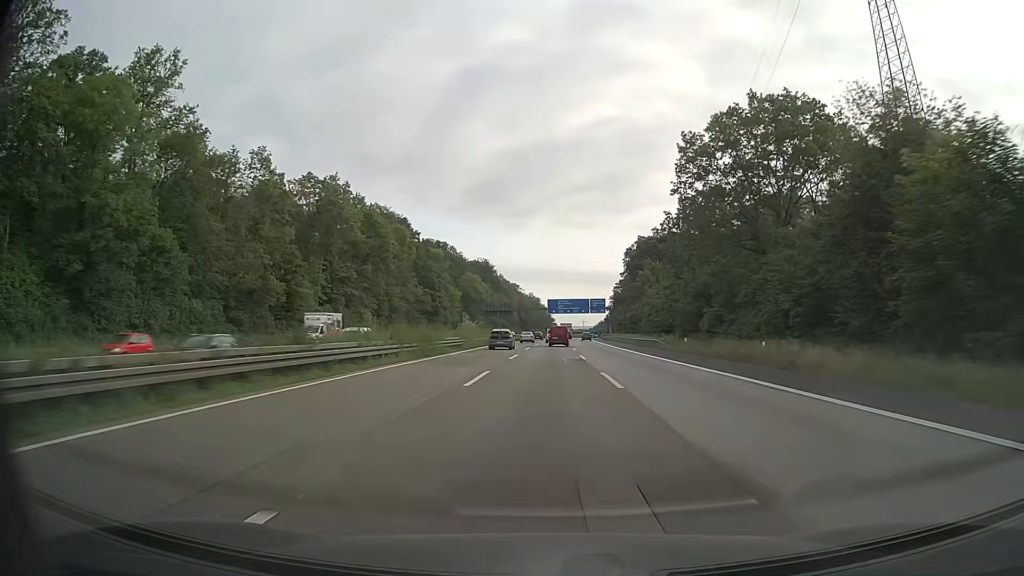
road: motorway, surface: asphalt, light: Day
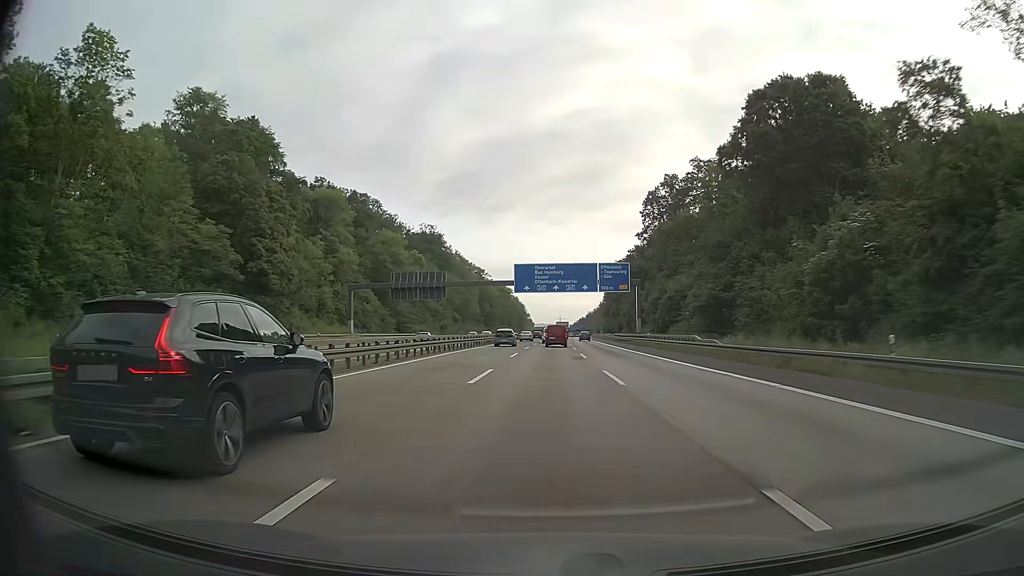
(+1.5, +87.4) m; +2°
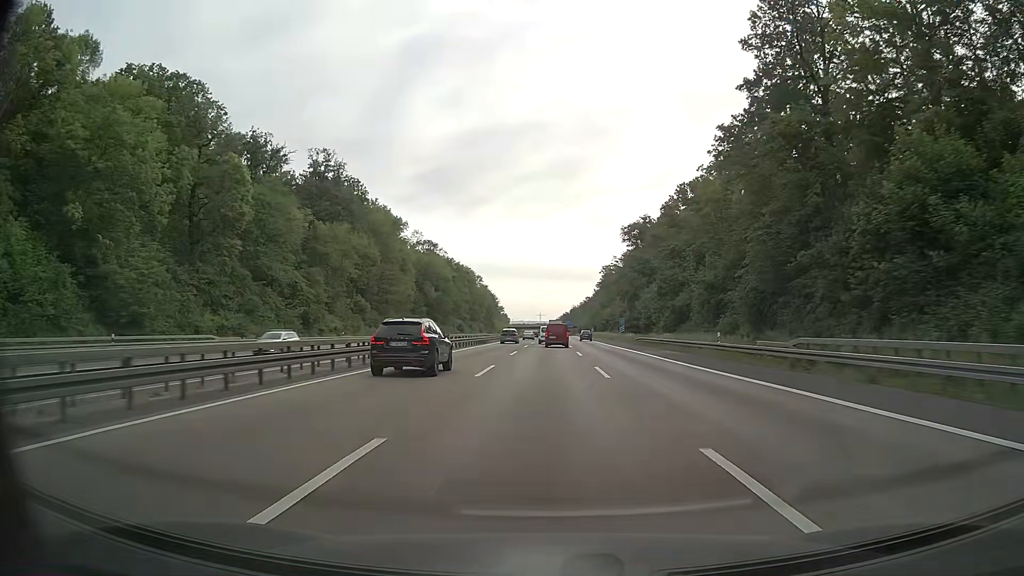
(+1.4, +85.6) m; +2°
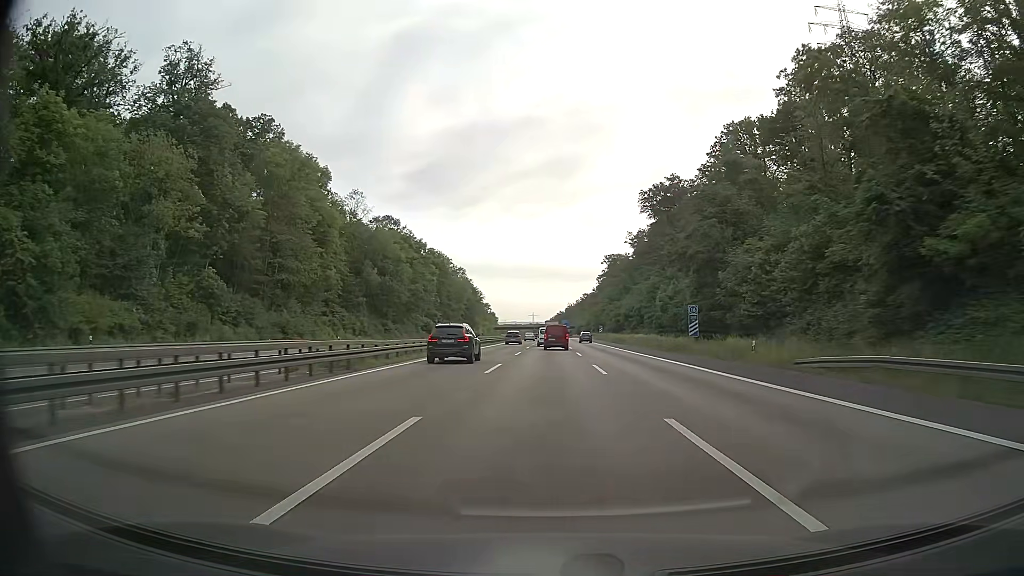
(+0.4, +50.5) m; +1°
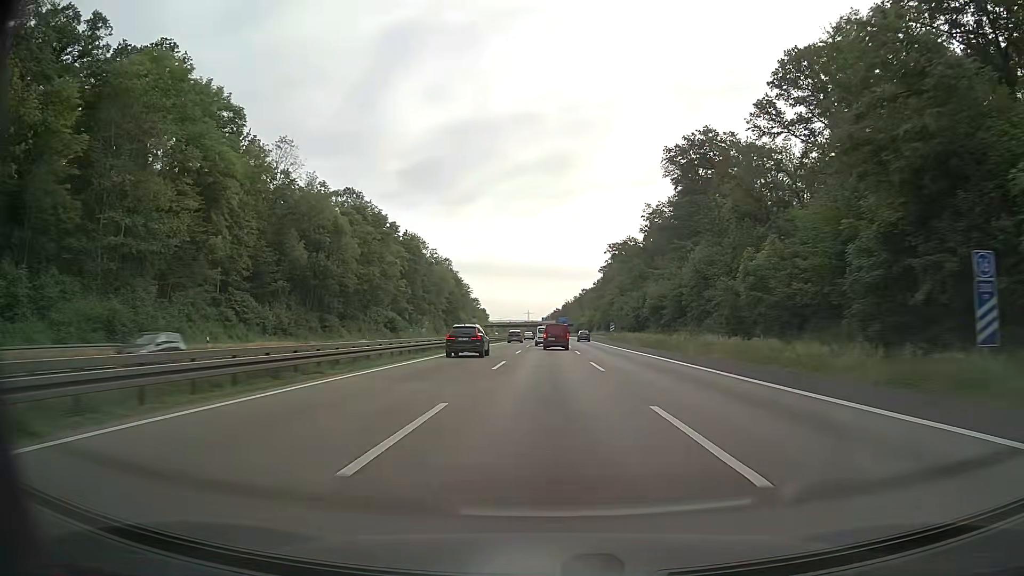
(0.0, +33.5) m; 0°
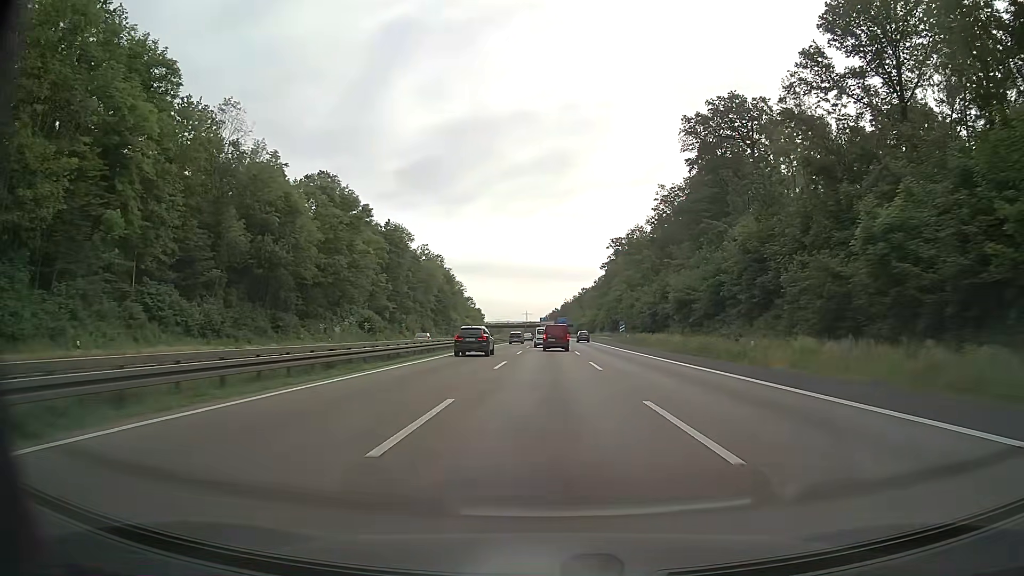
(0.0, +16.7) m; 0°
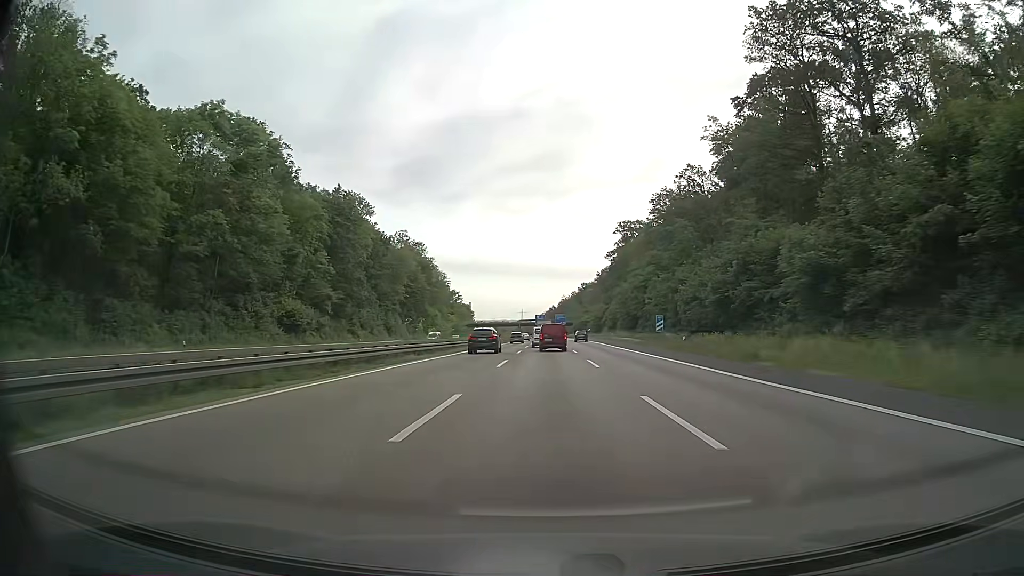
(0.0, +33.4) m; 0°
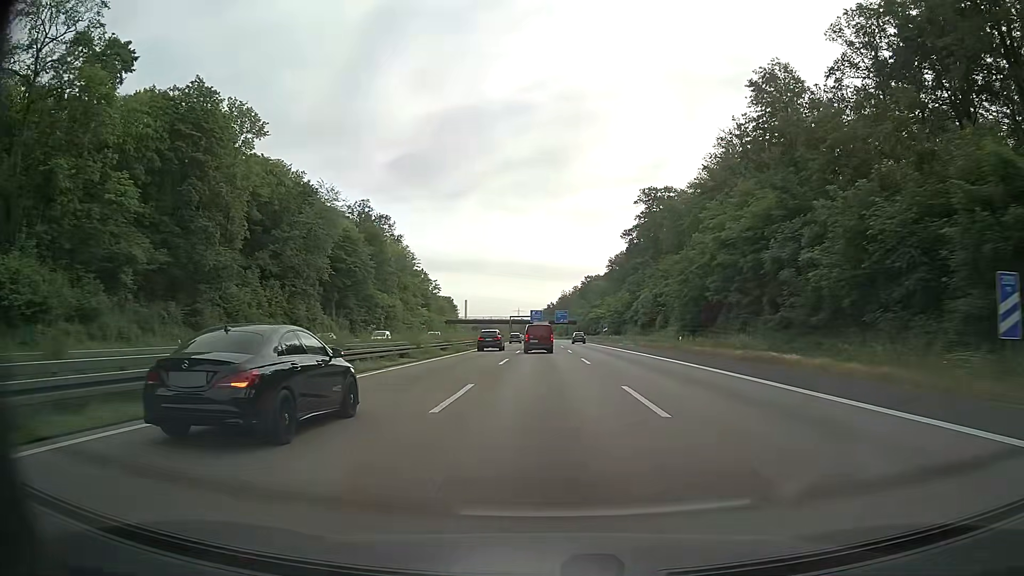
(+0.2, +49.9) m; 0°
(0, +10) (0, +20) (0, +30) (0, +40) (0, +50) (0, +60) (0, +70) (0, +80) (0, +90) (0, +100) m
